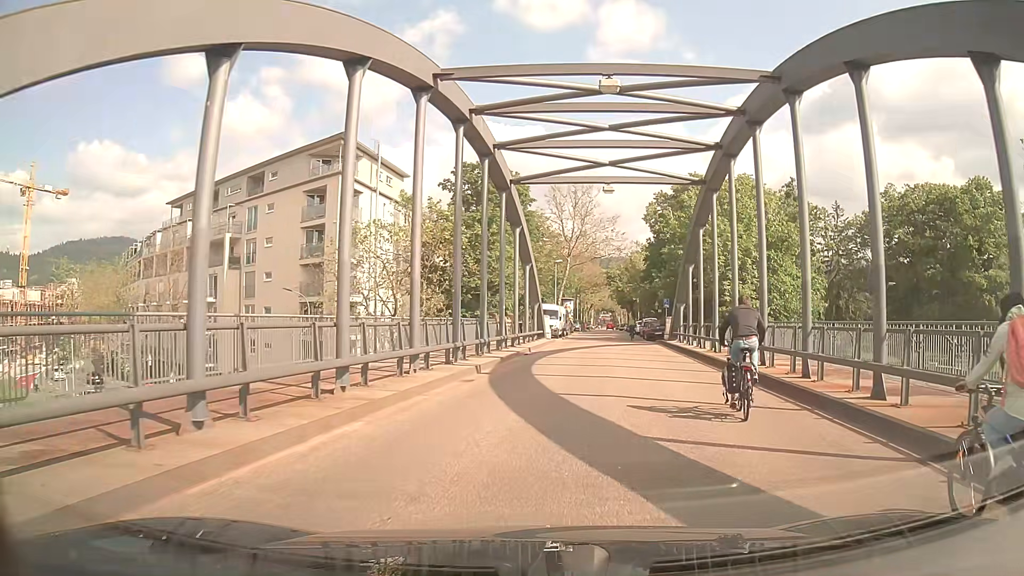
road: residential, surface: asphalt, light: Day
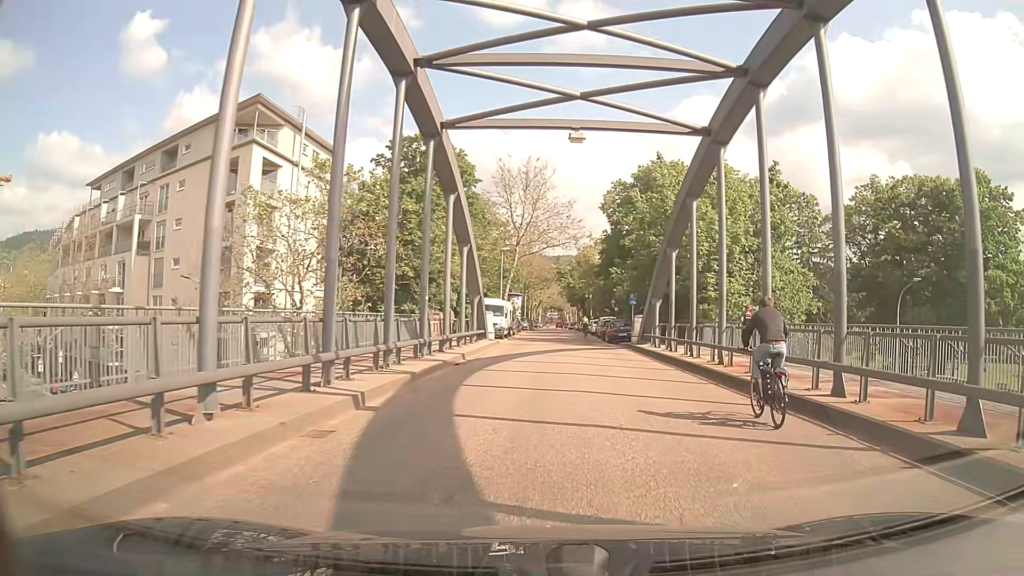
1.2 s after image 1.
(+0.3, +7.7) m; +6°
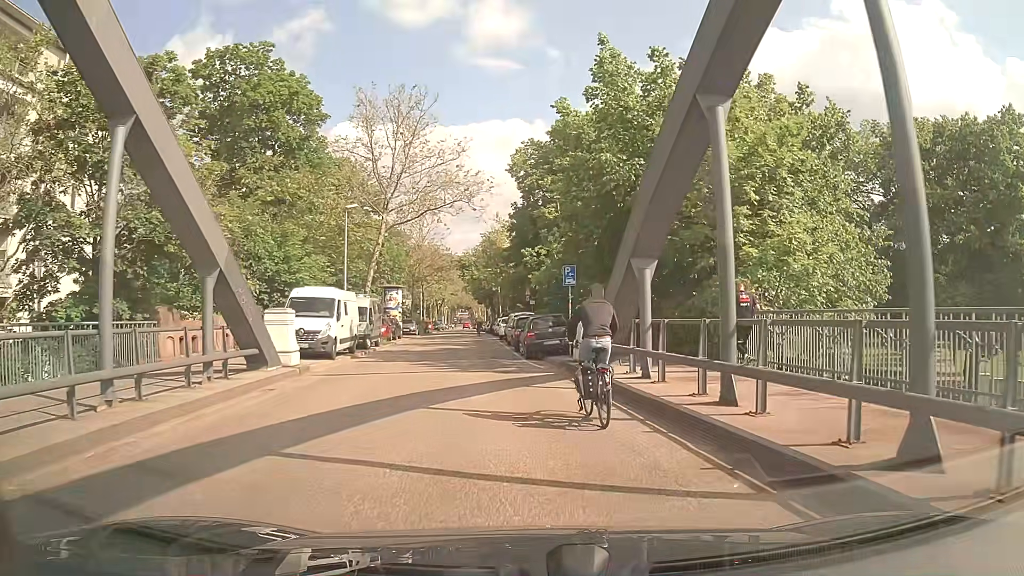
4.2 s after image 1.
(+1.4, +18.9) m; +5°
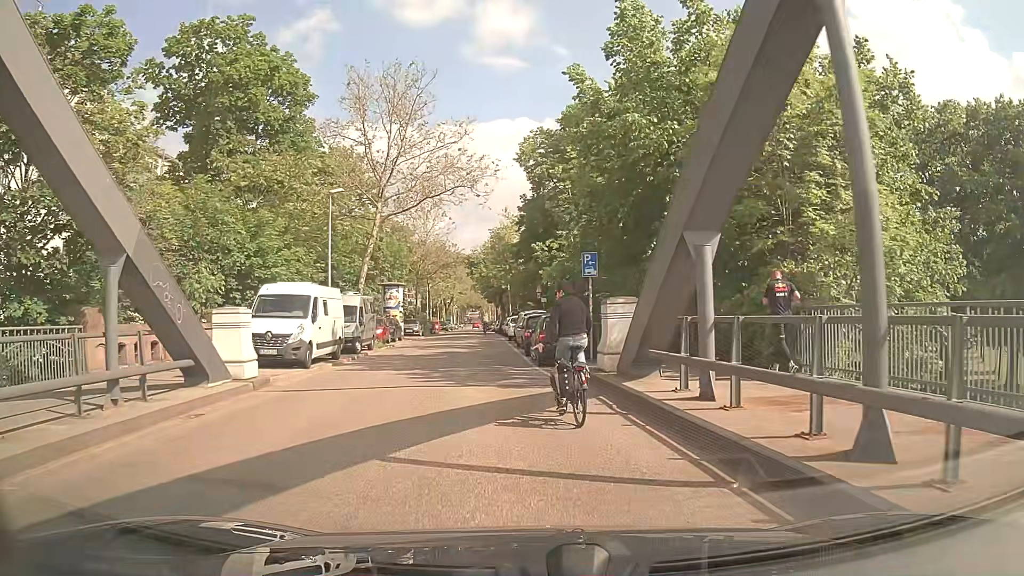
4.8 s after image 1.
(0.0, +3.8) m; 0°
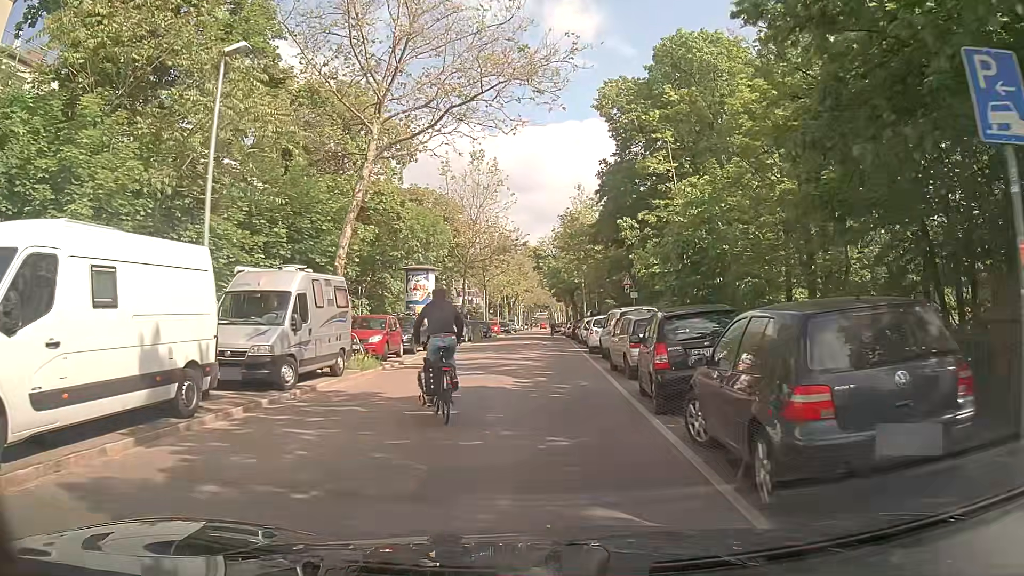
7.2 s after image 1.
(-0.9, +14.4) m; -7°
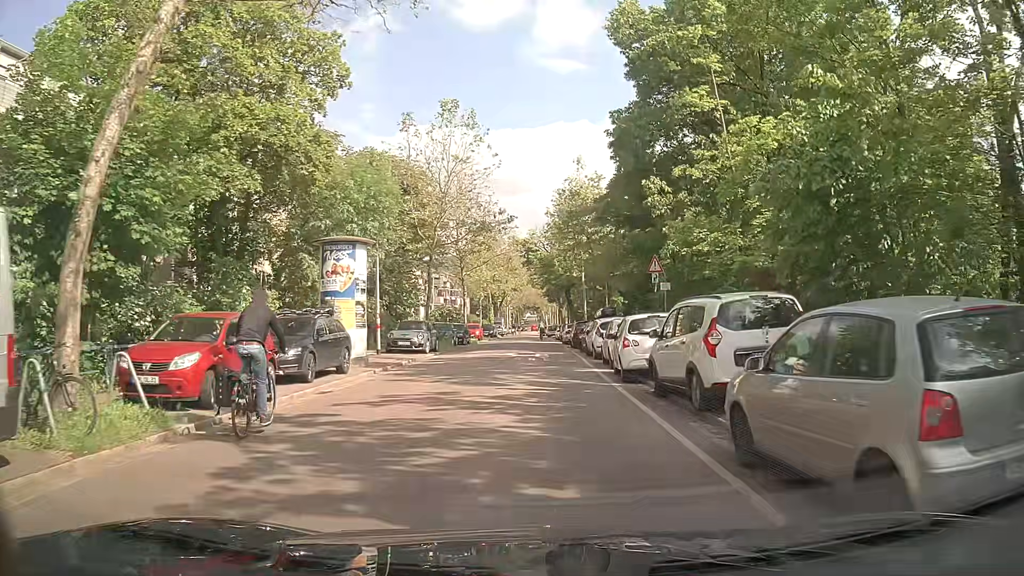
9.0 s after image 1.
(+0.1, +12.1) m; +2°
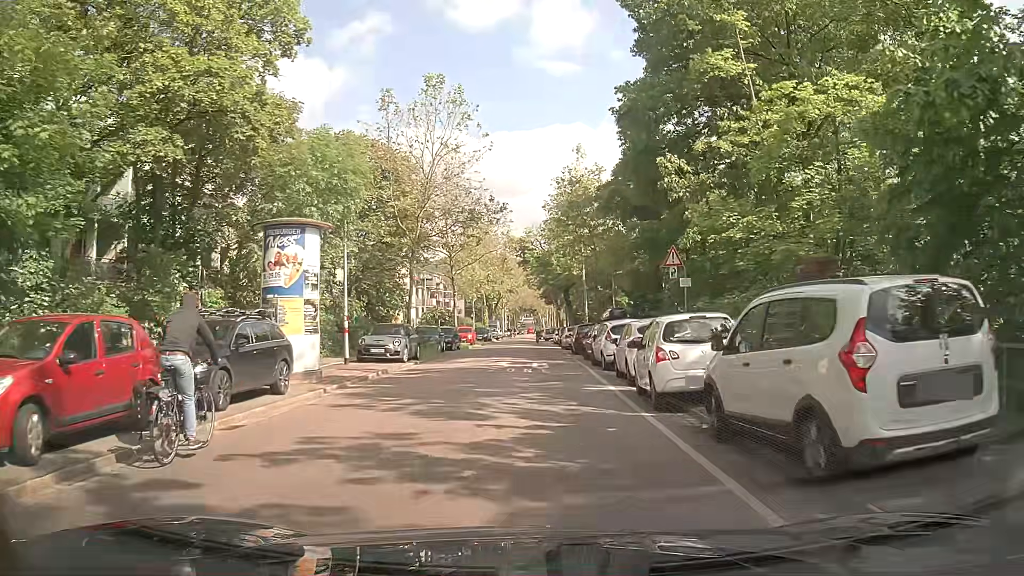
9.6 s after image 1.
(0.0, +4.4) m; +1°
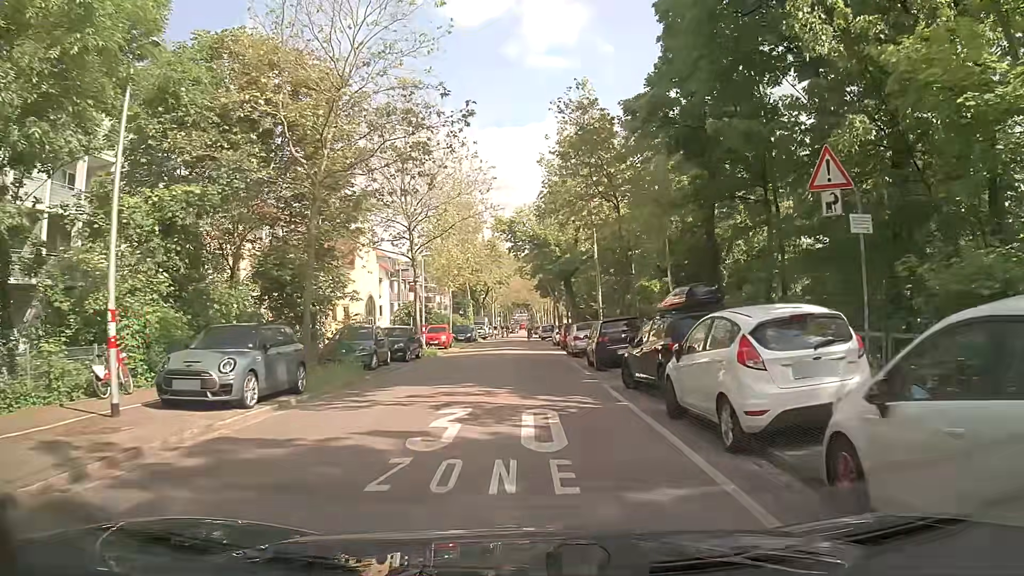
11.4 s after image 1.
(-0.3, +13.6) m; 0°
